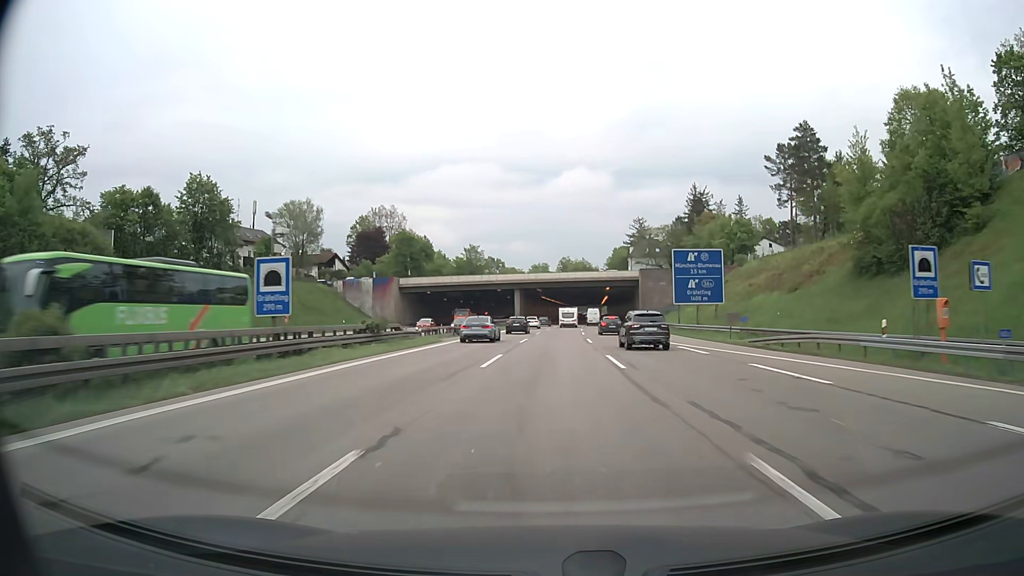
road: motorway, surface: asphalt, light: Day
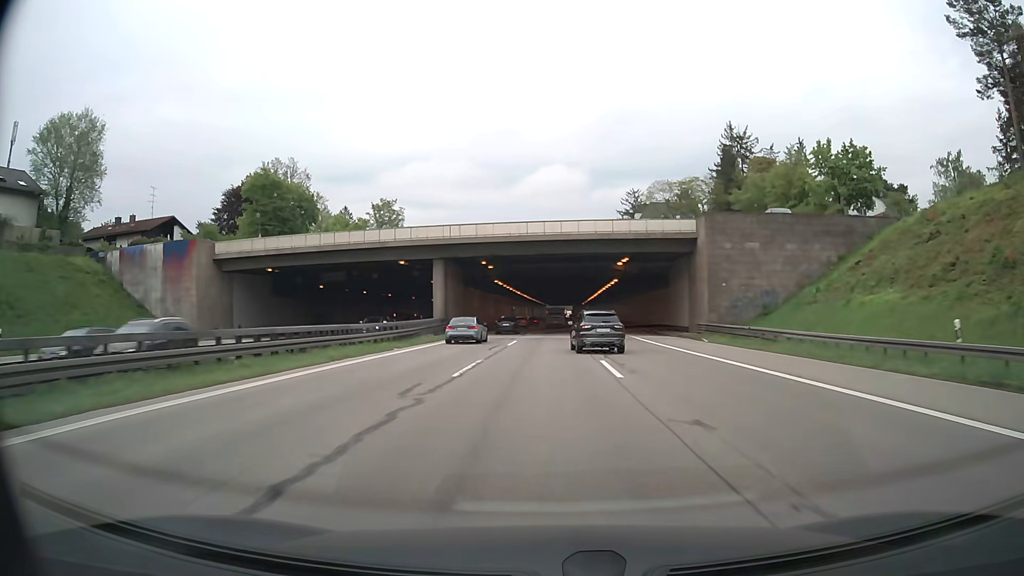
(+1.5, +56.7) m; +3°
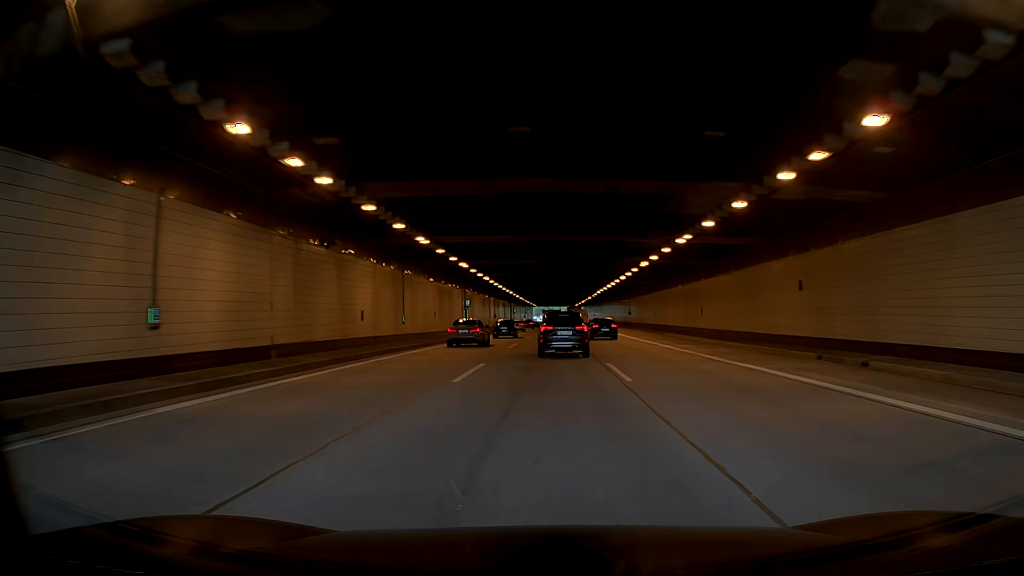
(+0.6, +55.5) m; +1°
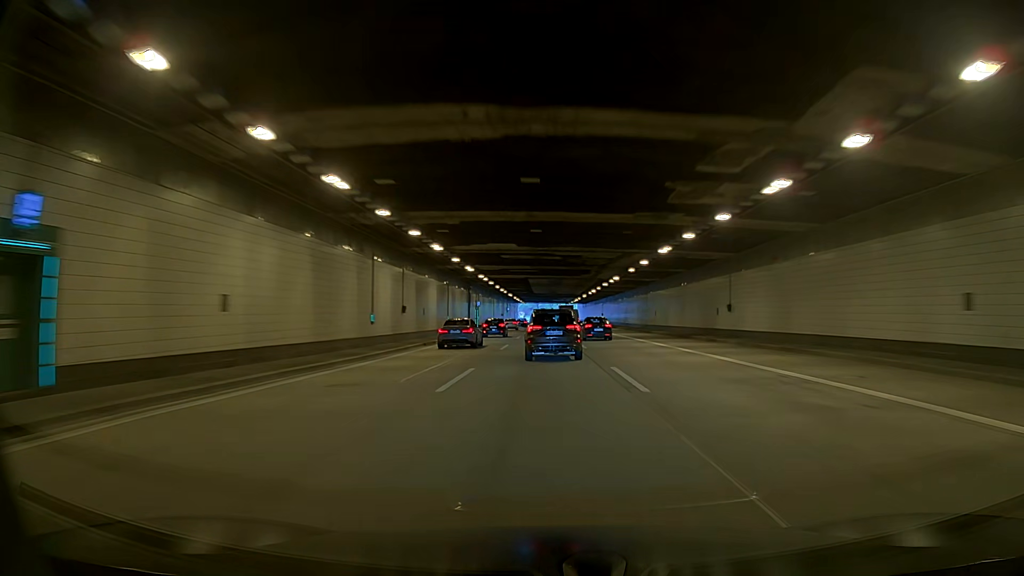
(-0.5, +56.2) m; 0°
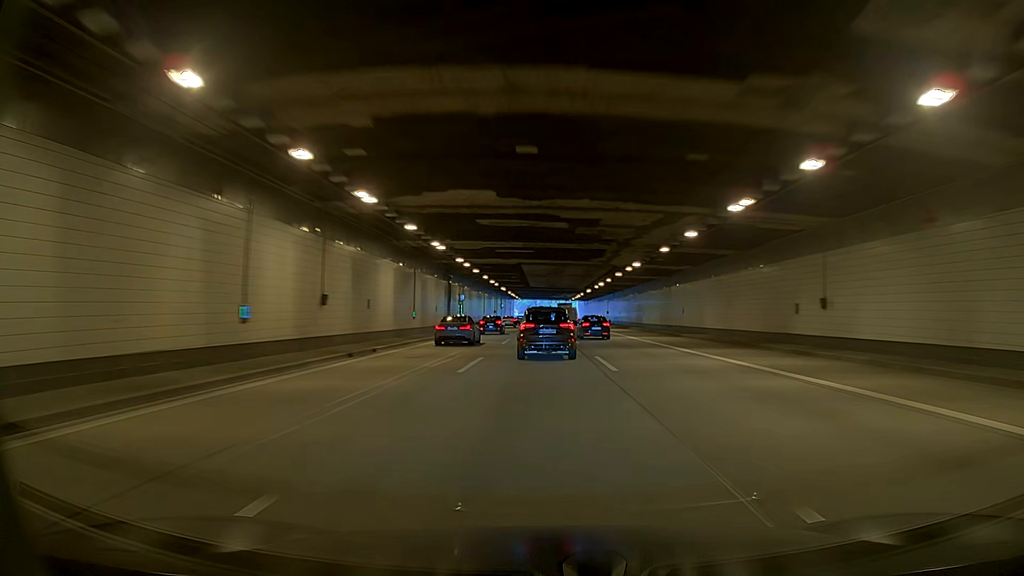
(0.0, +14.0) m; 0°
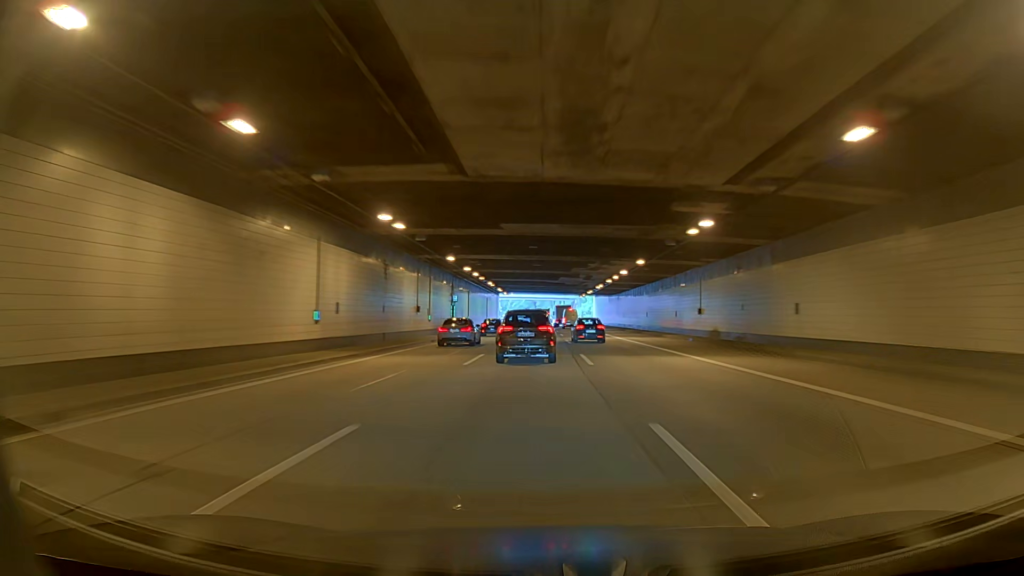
(-1.1, +68.1) m; -1°
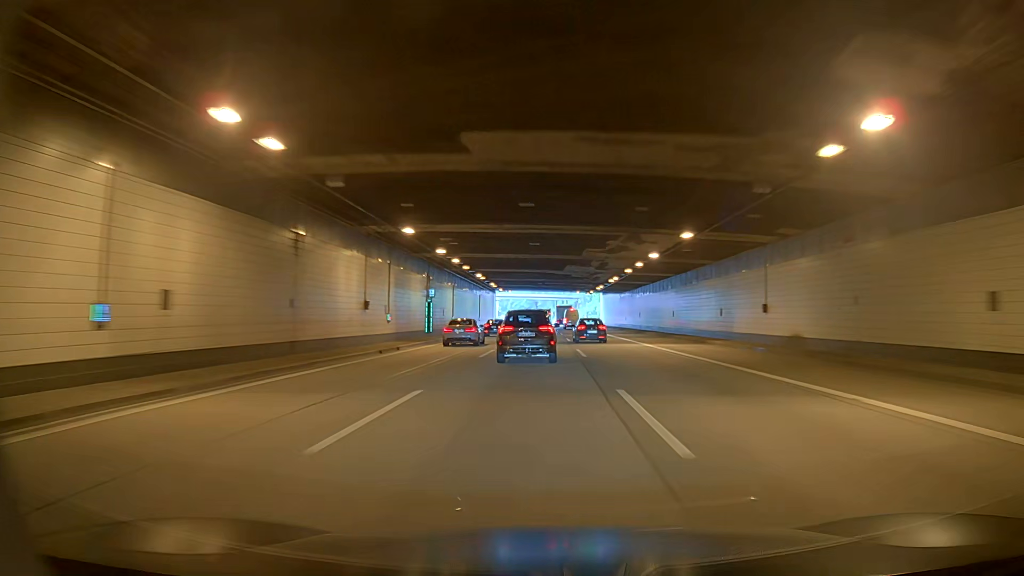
(0.0, +13.6) m; 0°
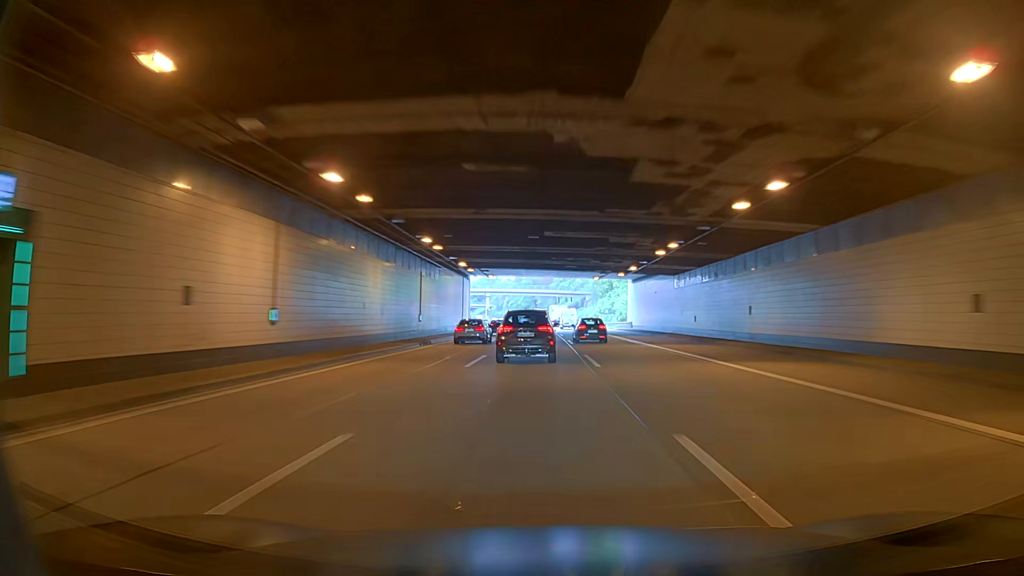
(0.0, +41.3) m; 0°
(0, +10) (0, +20) (0, +30) (0, +40) (0, +50) (0, +60) (0, +70) (0, +80) (0, +90) (0, +100) m
